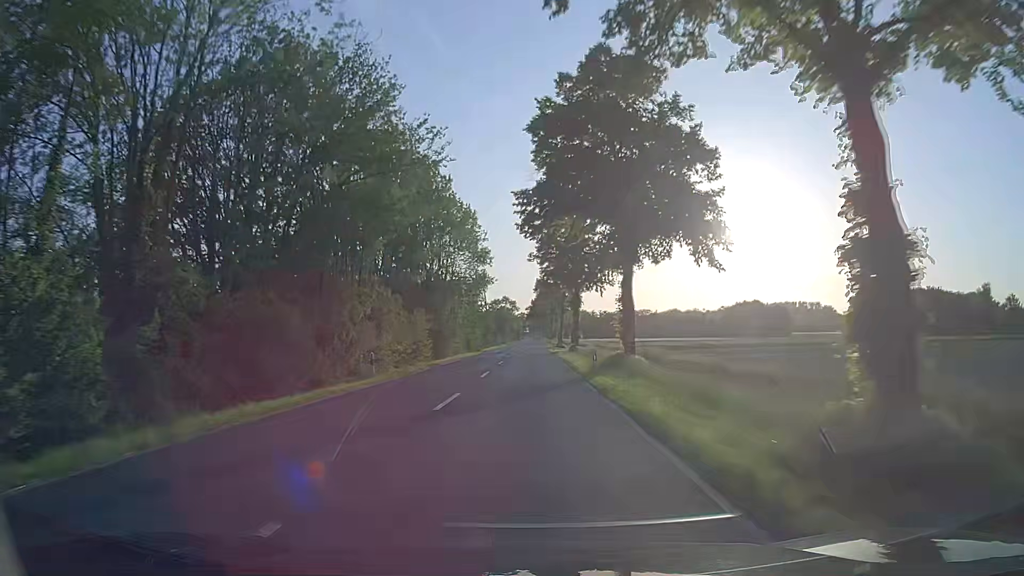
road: secondary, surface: asphalt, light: Day
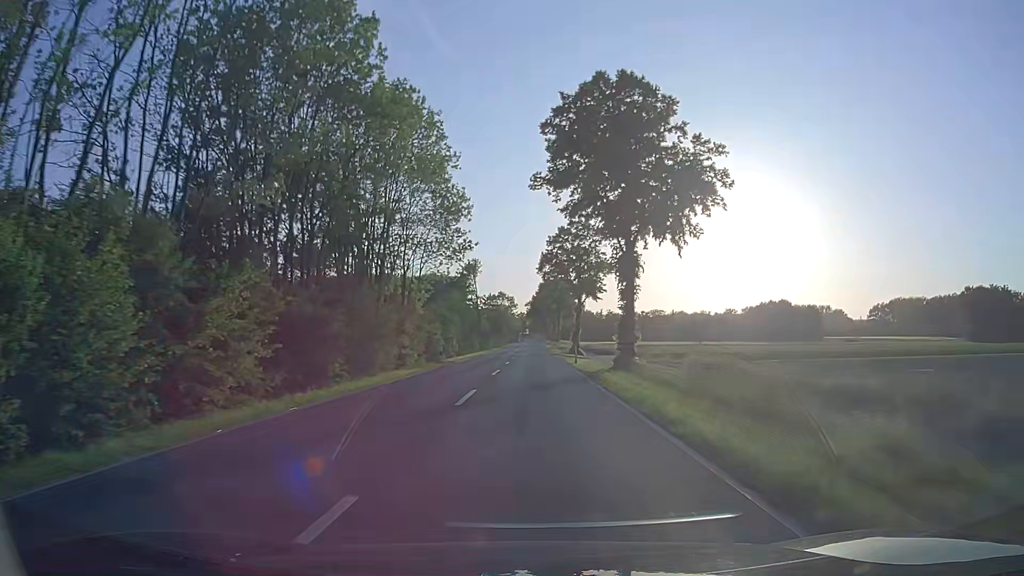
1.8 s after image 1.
(0.0, +34.2) m; 0°
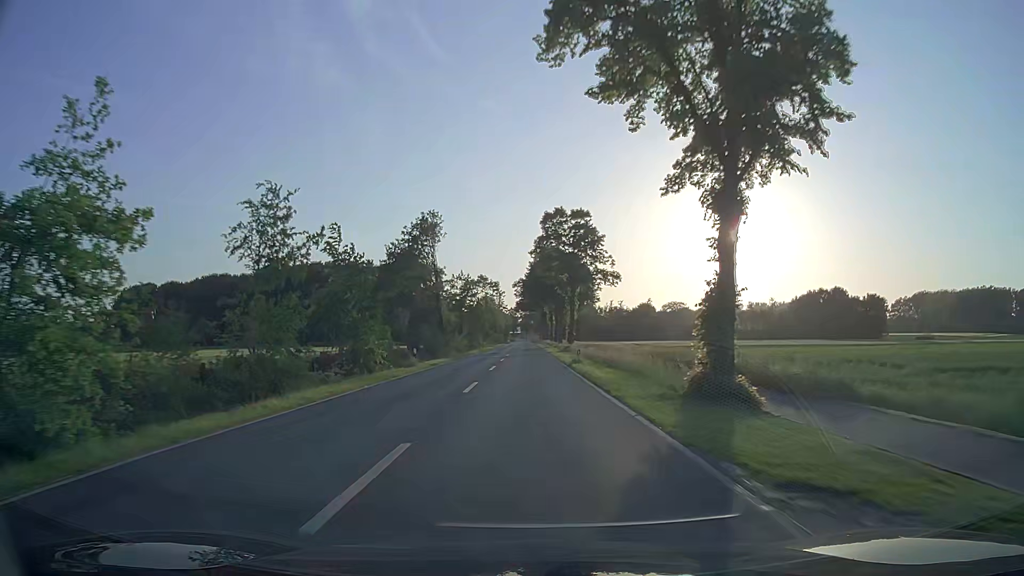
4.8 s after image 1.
(+0.5, +57.1) m; 0°
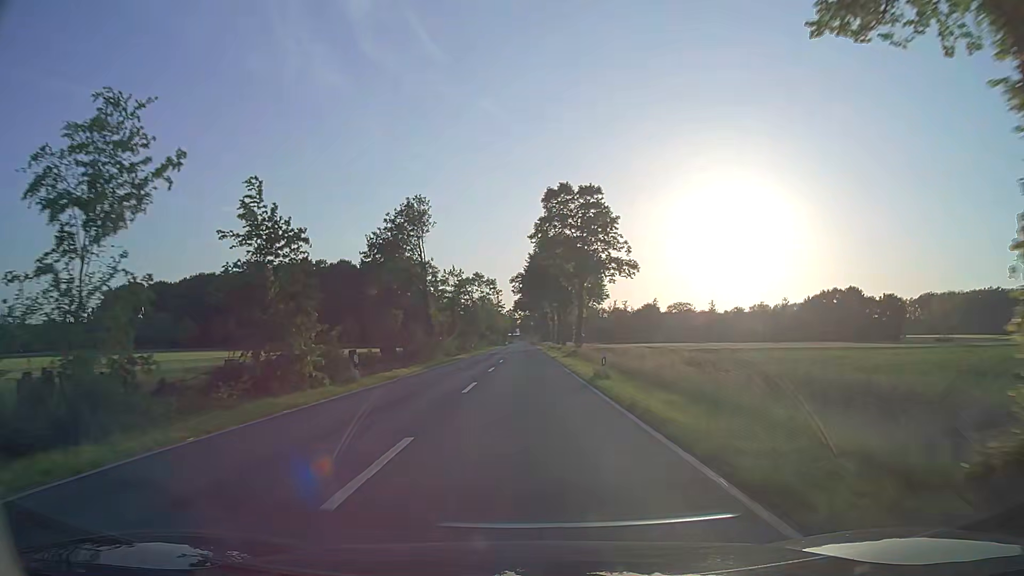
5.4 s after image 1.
(+0.1, +11.5) m; 0°
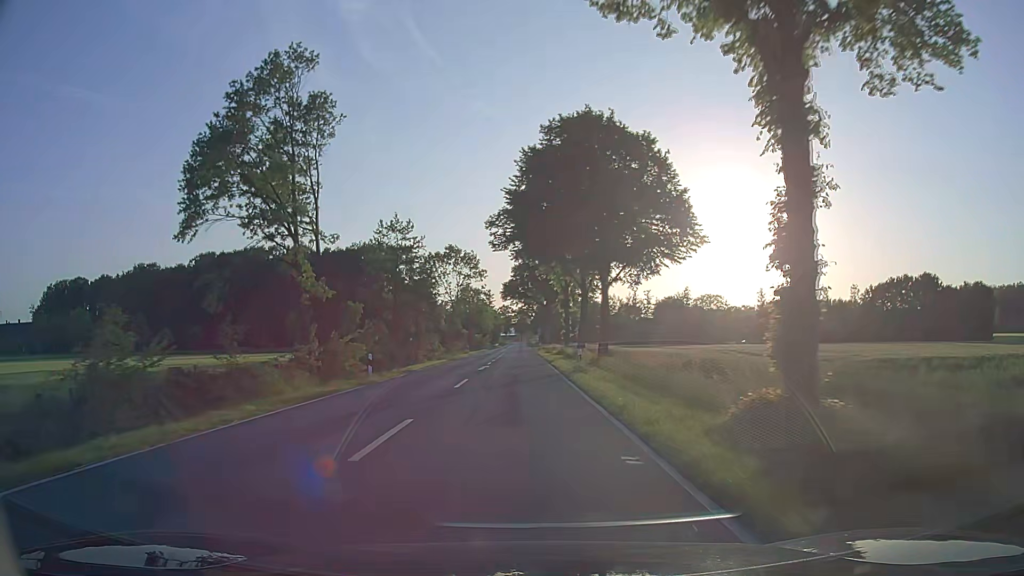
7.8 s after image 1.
(+0.2, +45.9) m; 0°
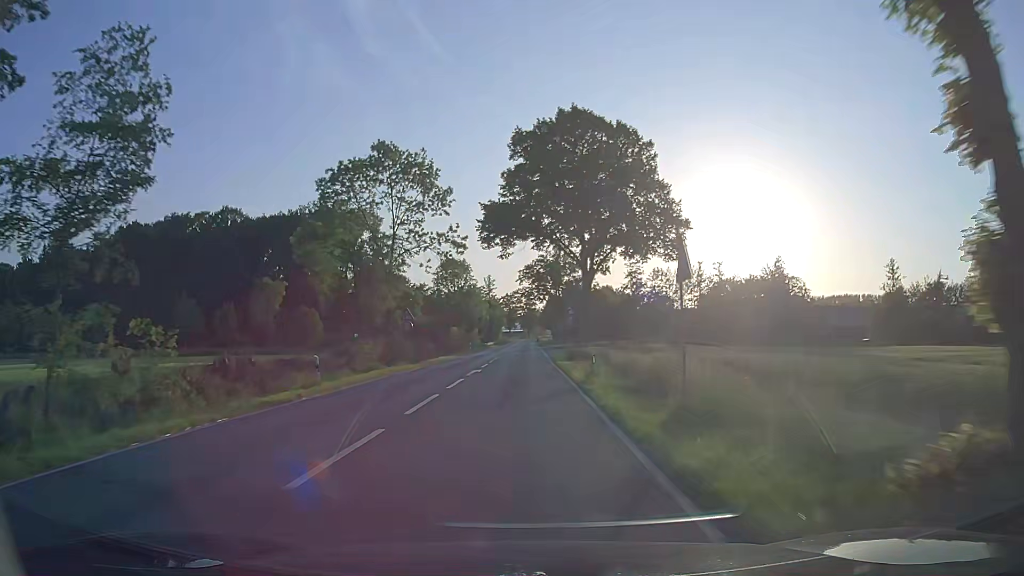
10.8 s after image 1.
(-0.4, +56.6) m; -1°
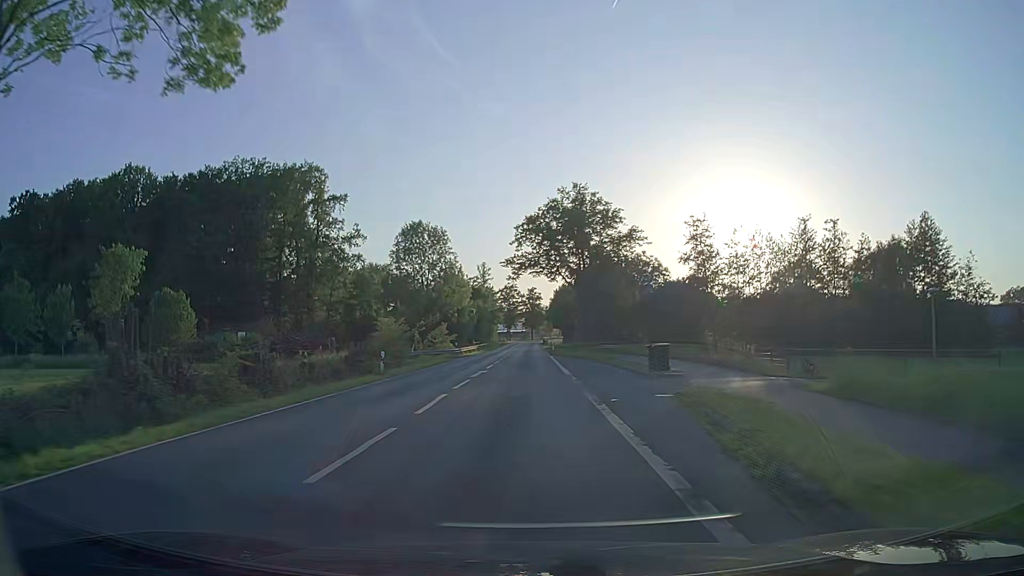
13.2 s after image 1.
(+0.2, +42.5) m; 0°
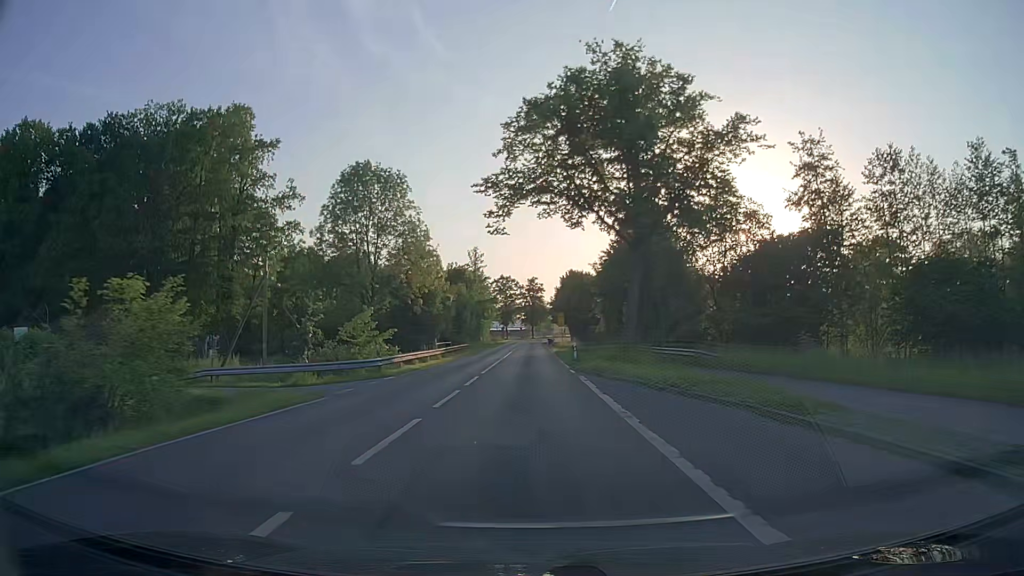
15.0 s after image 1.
(-0.1, +30.2) m; 0°
(0, +10) (0, +20) (0, +30) (0, +40) (0, +50) (0, +60) (+1, +70) (+1, +80) (+1, +90) (+1, +100) m
